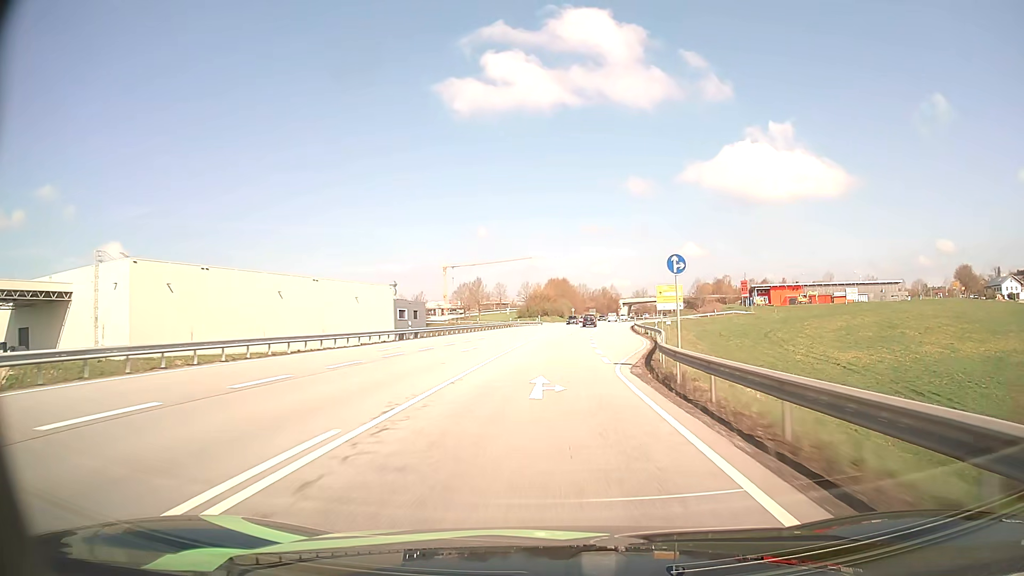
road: primary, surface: asphalt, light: Day
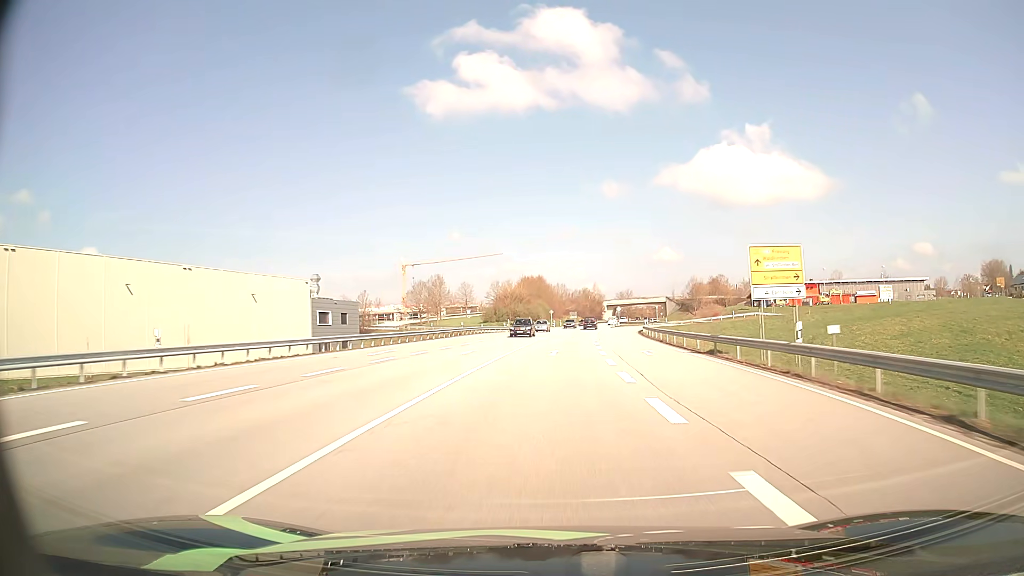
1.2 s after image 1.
(+0.5, +32.0) m; +2°
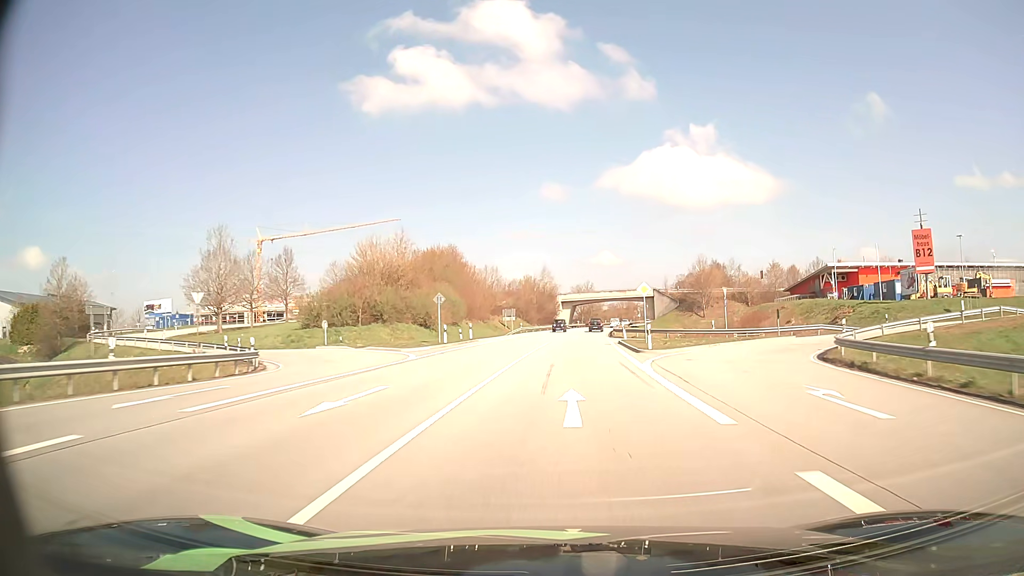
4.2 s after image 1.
(+3.4, +78.6) m; +5°
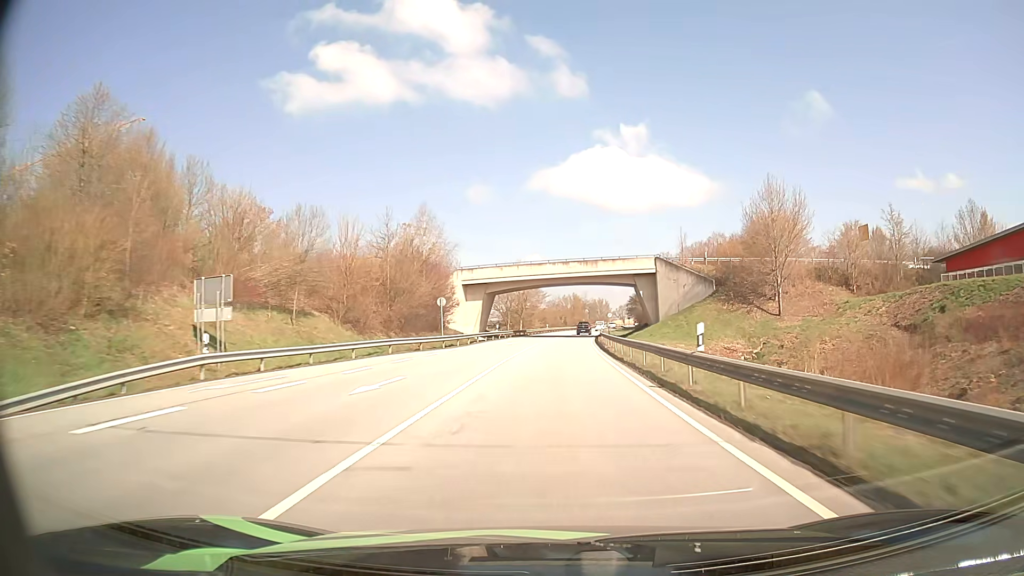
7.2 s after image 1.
(+4.3, +75.7) m; +6°
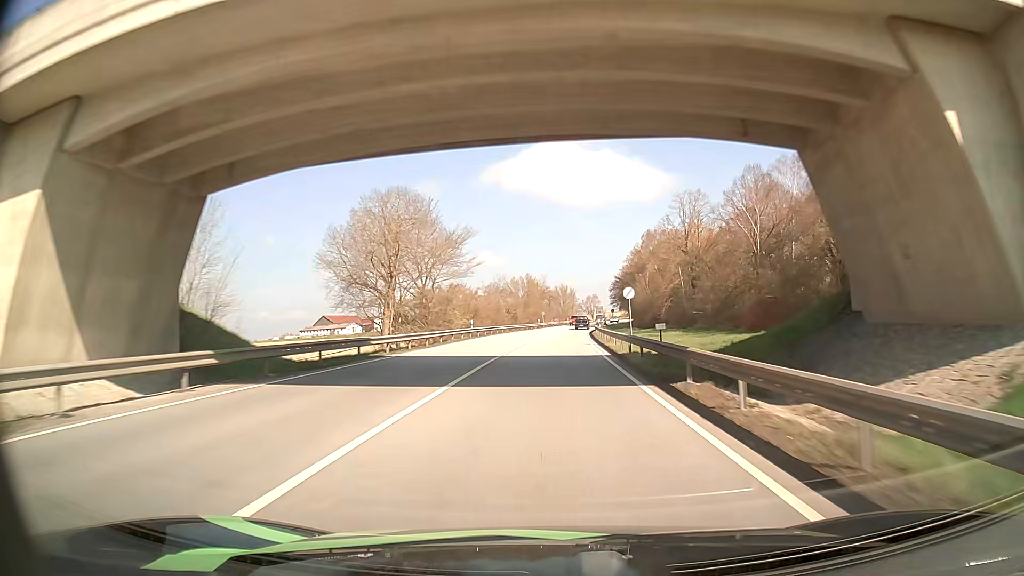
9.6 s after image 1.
(+2.0, +61.4) m; +4°
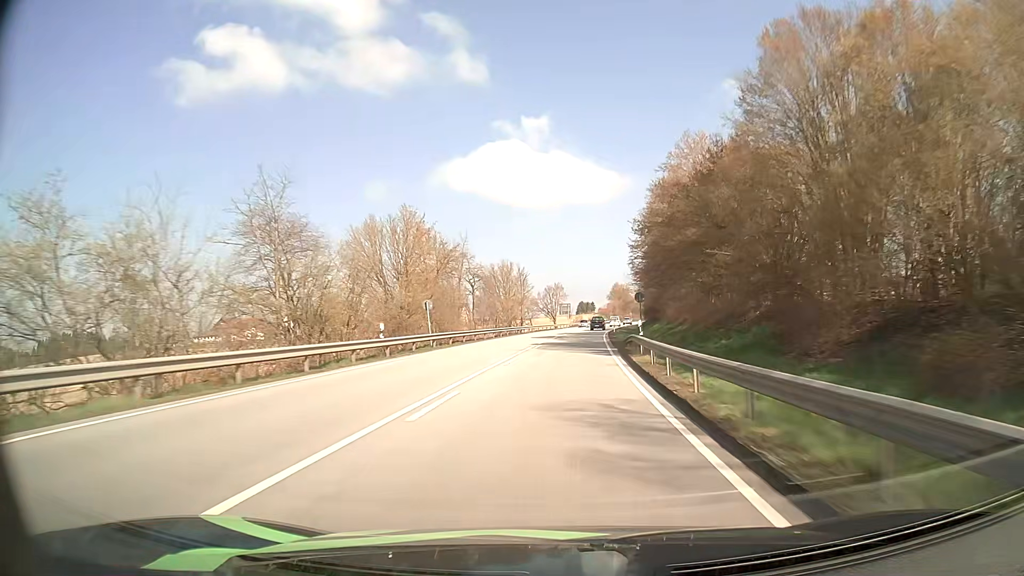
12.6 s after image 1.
(+3.0, +77.5) m; +4°
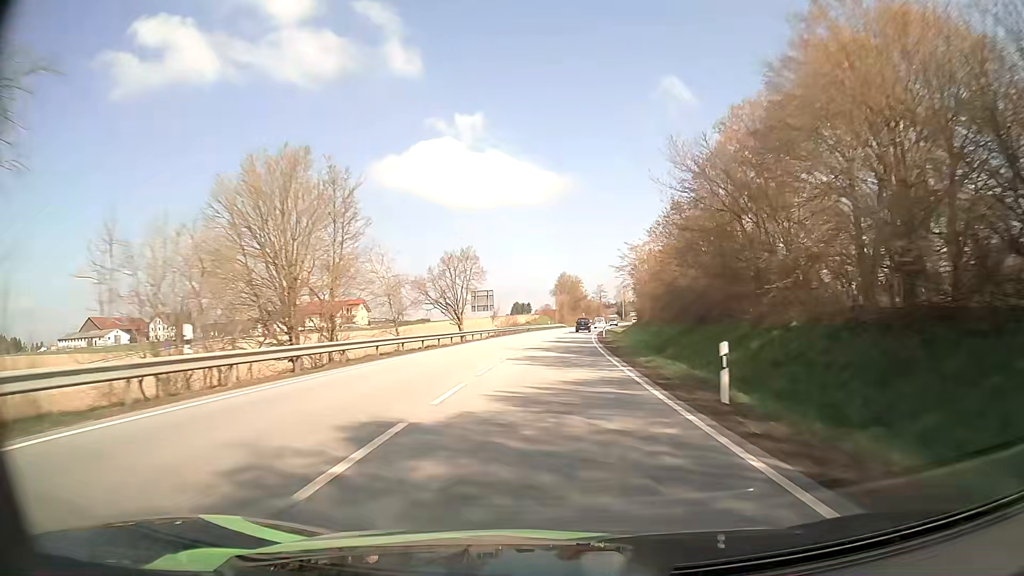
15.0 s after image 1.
(+3.2, +64.4) m; +5°
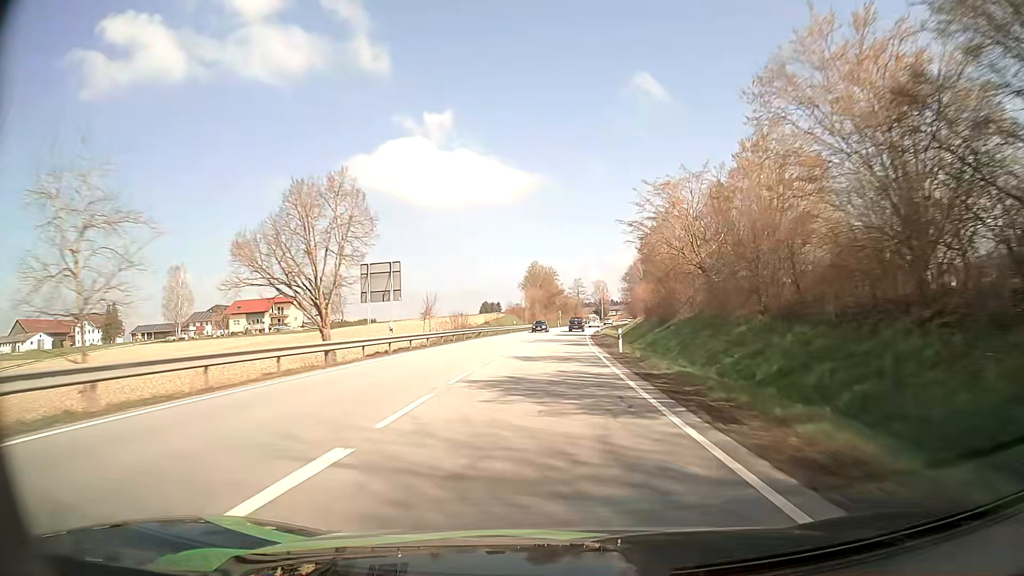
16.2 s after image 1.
(+0.8, +32.7) m; +3°
(0, +10) (0, +20) (0, +30) (+1, +40) (+1, +50) (+2, +60) (+2, +70) (+3, +80) (+4, +90) (+5, +100) m
